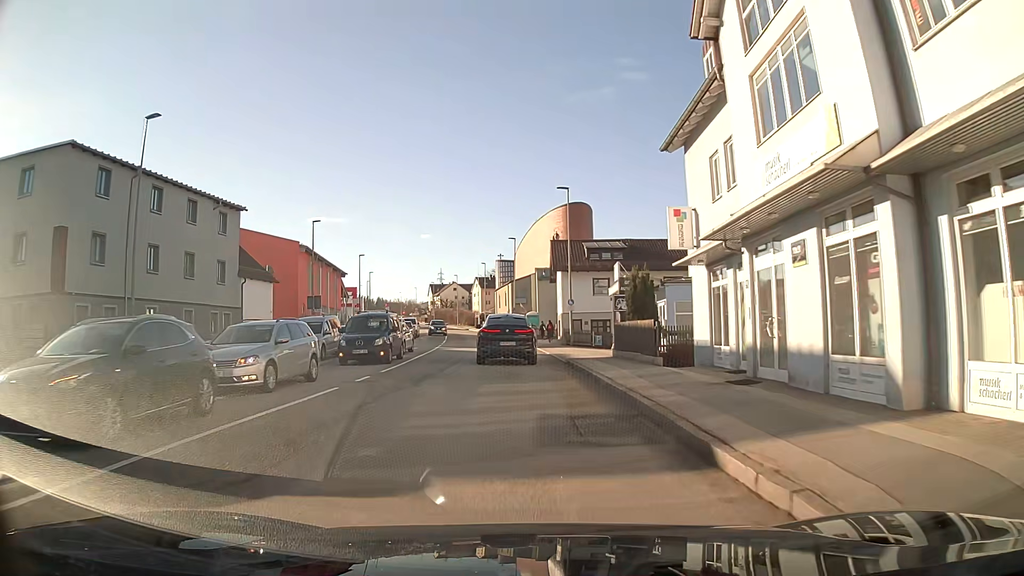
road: tertiary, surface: asphalt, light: Day
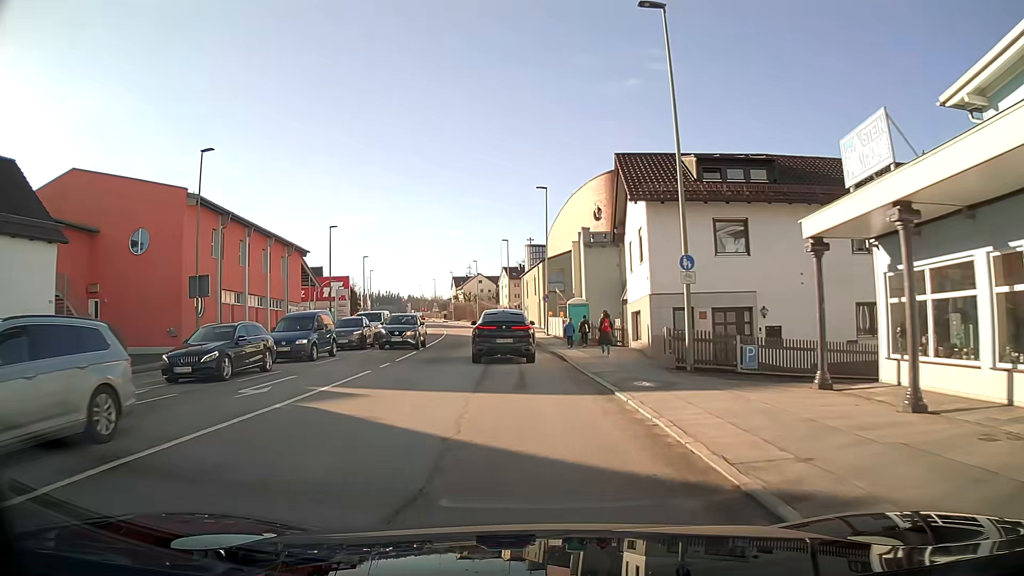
(-0.5, +25.6) m; -2°
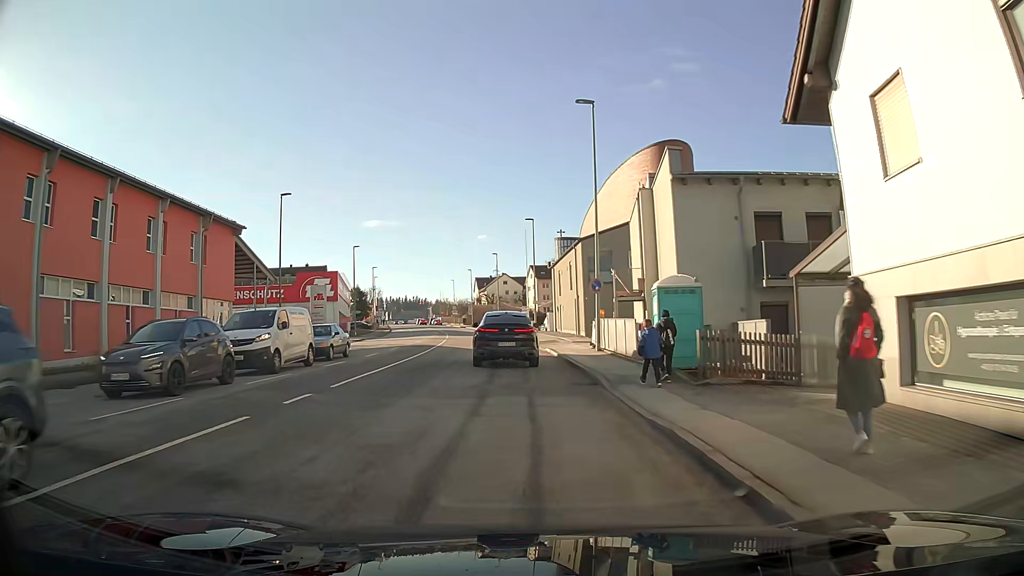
(-0.4, +19.4) m; -2°
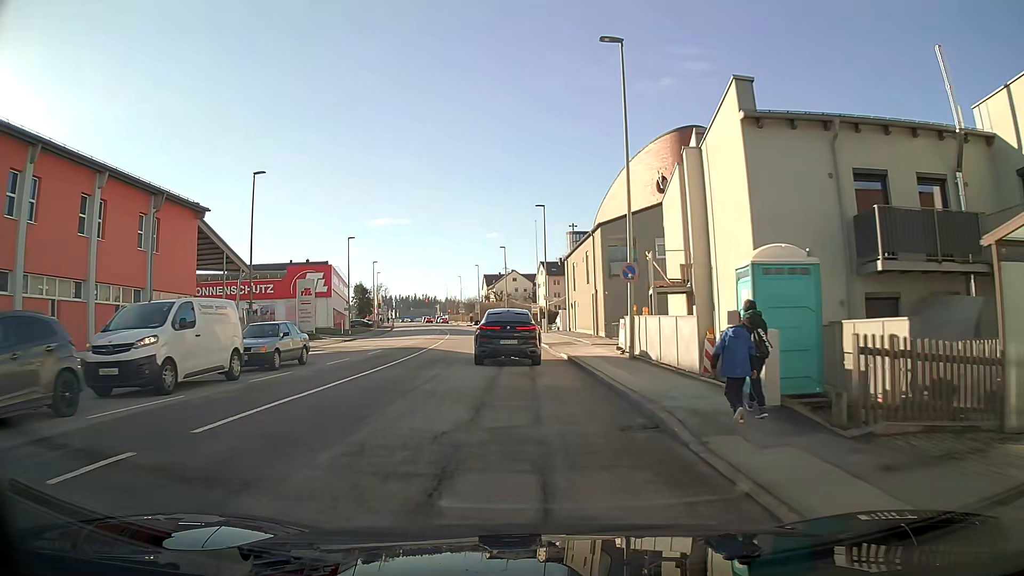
(0.0, +6.5) m; -1°
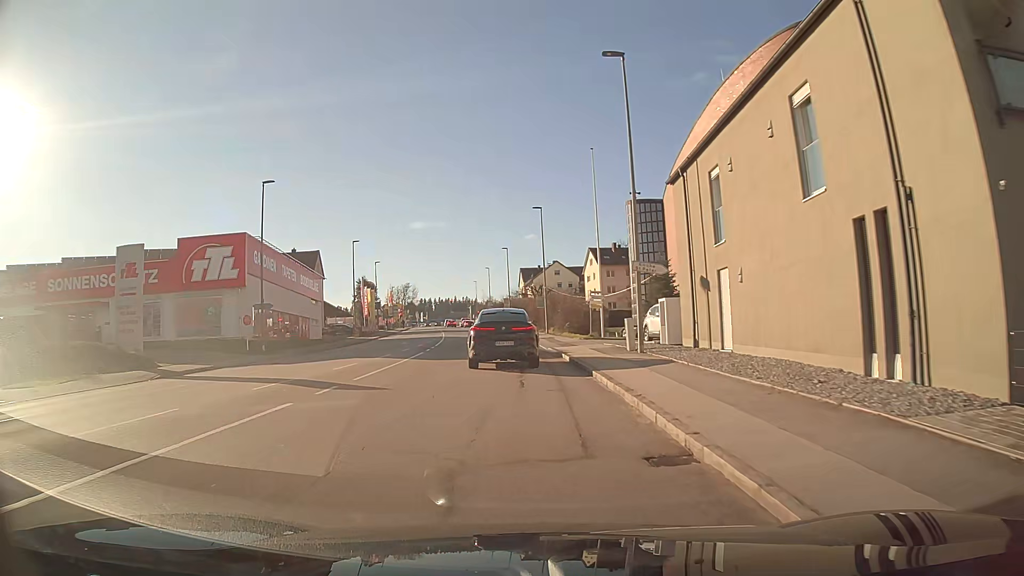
(-1.1, +31.9) m; -4°
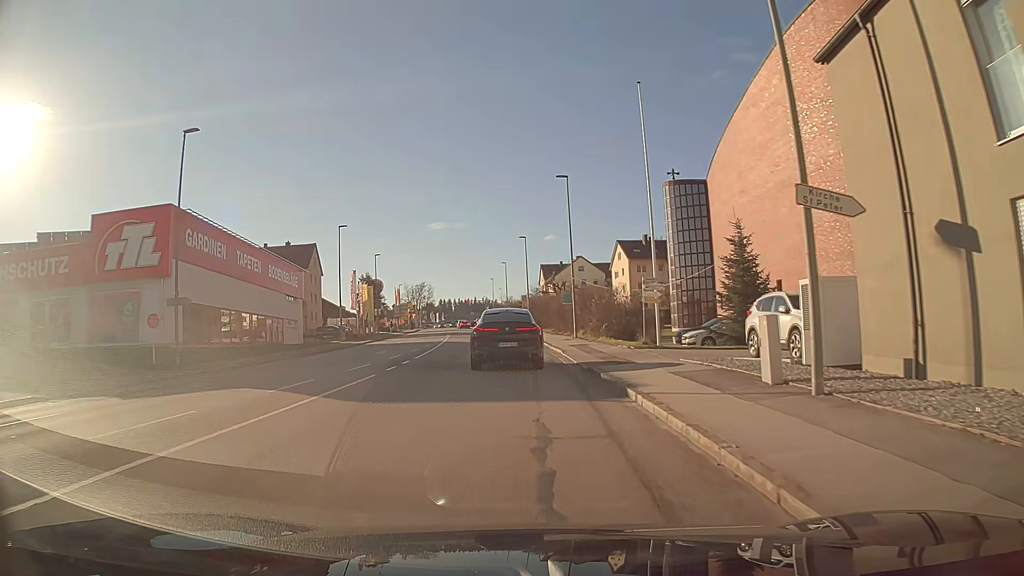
(-0.2, +12.4) m; -2°
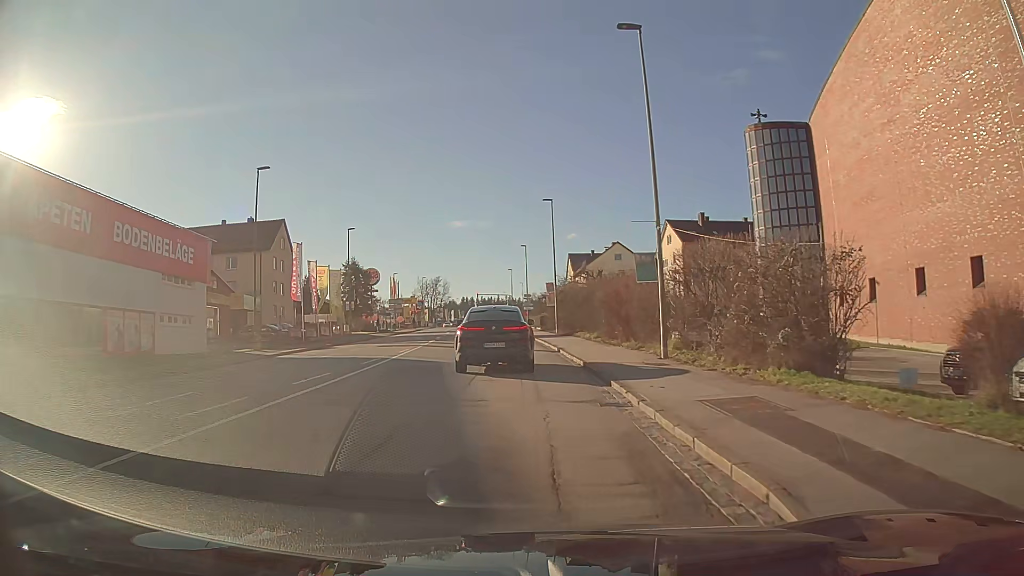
(-0.4, +22.9) m; -2°
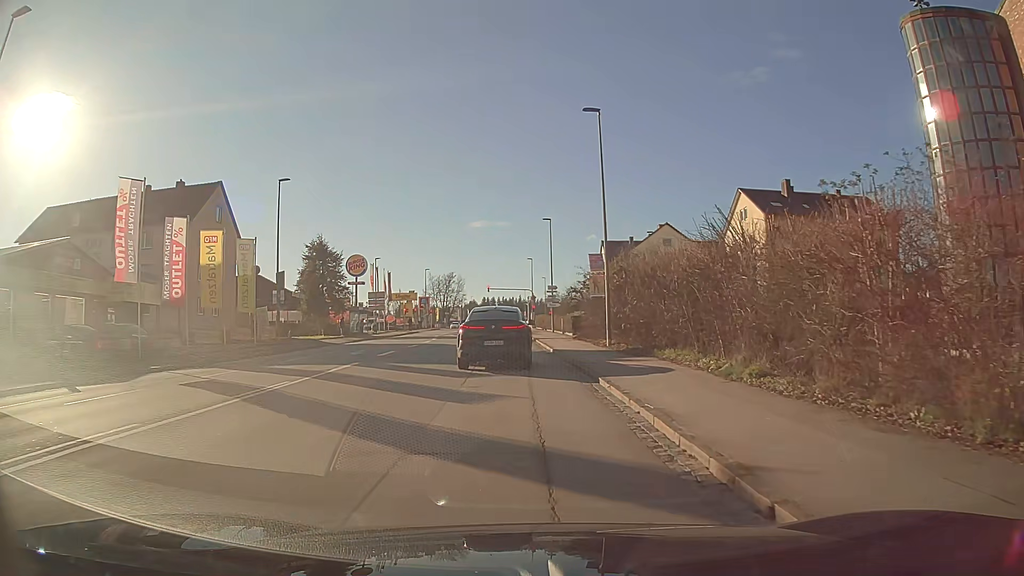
(-0.4, +23.3) m; -2°
